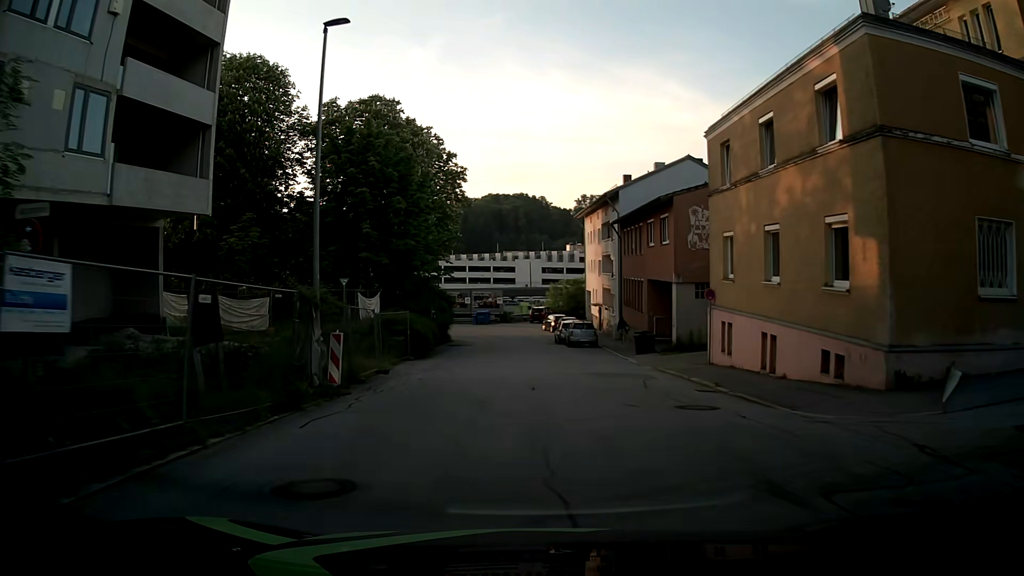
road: residential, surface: asphalt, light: Day
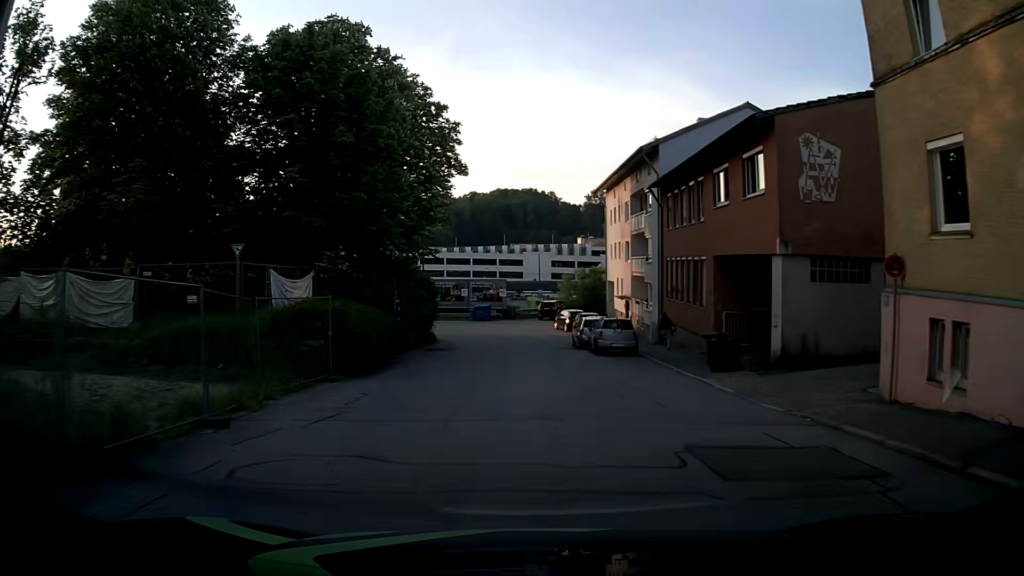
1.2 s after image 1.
(+0.1, +11.9) m; -1°
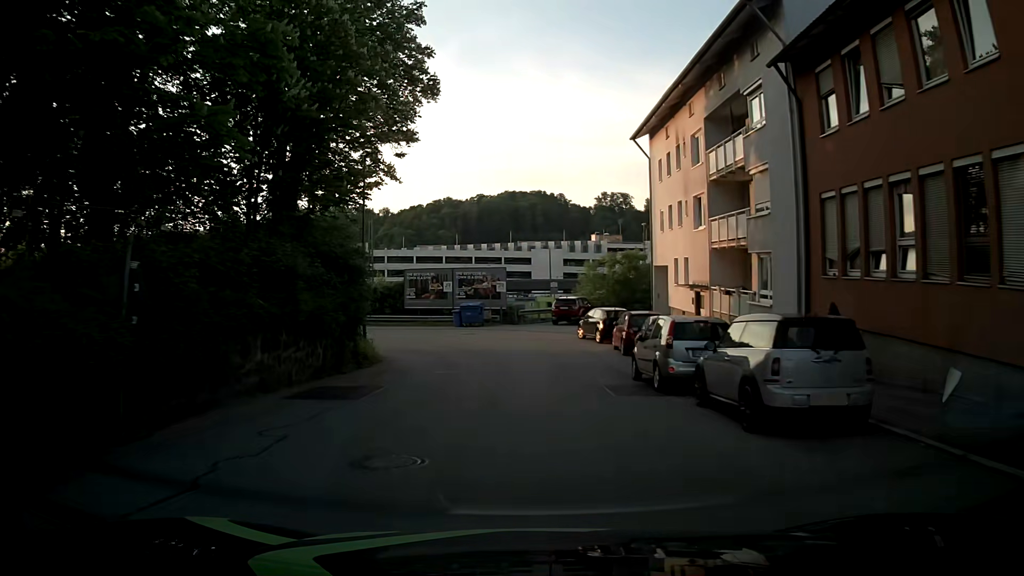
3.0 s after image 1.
(+0.2, +17.8) m; +1°
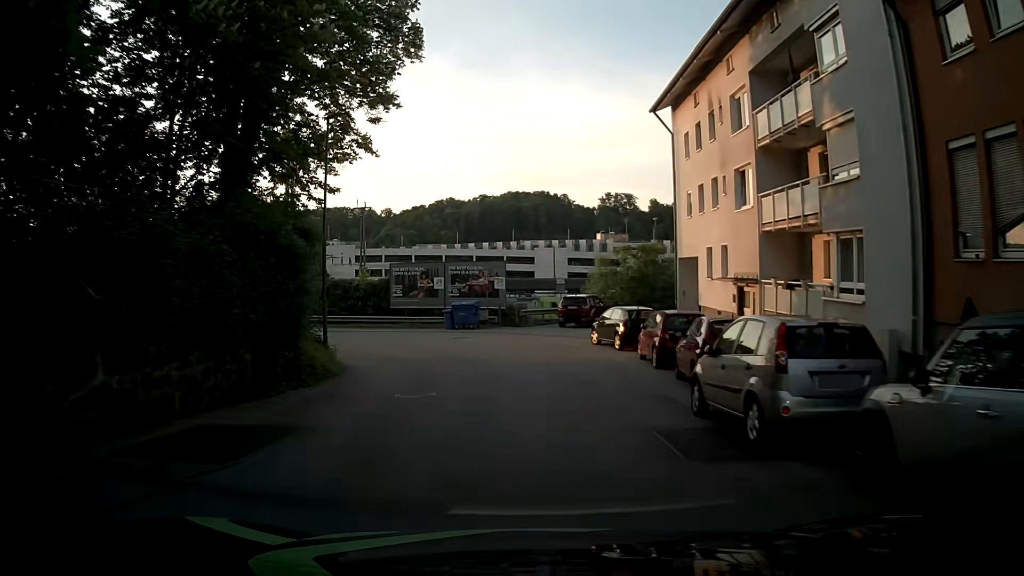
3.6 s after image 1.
(-0.1, +5.6) m; -1°
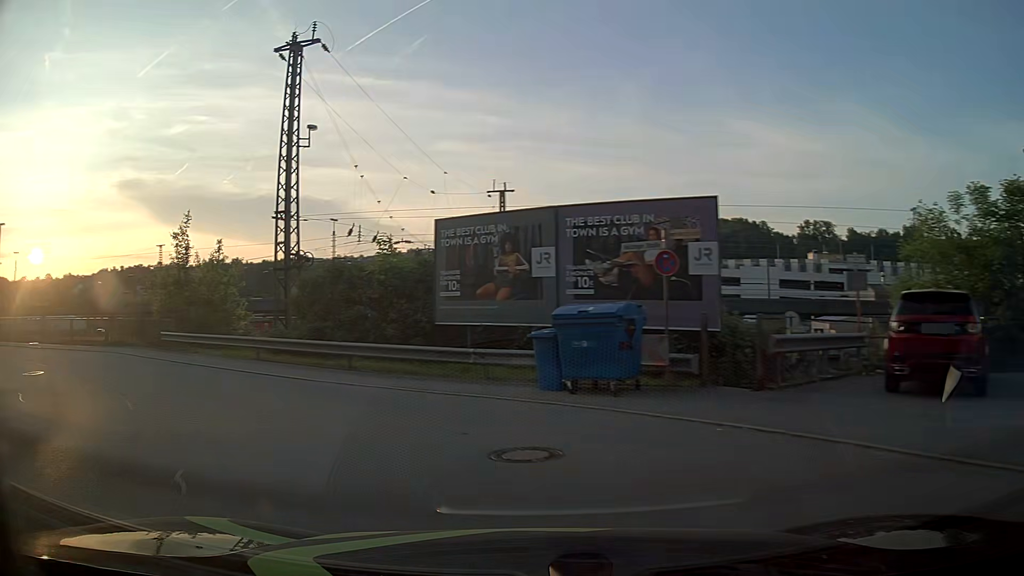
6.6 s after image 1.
(-0.6, +24.0) m; -16°
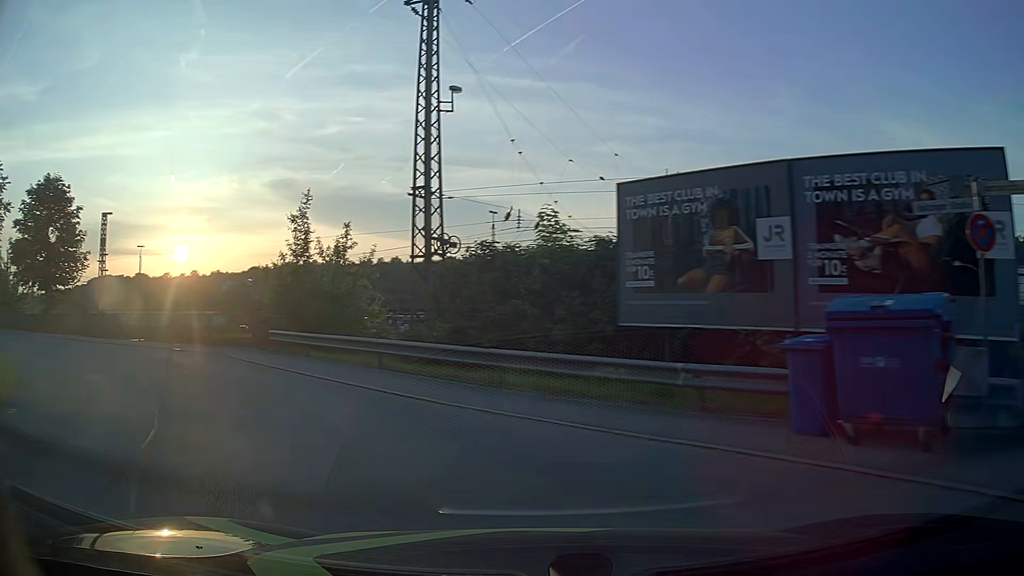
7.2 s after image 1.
(-0.5, +4.5) m; -13°
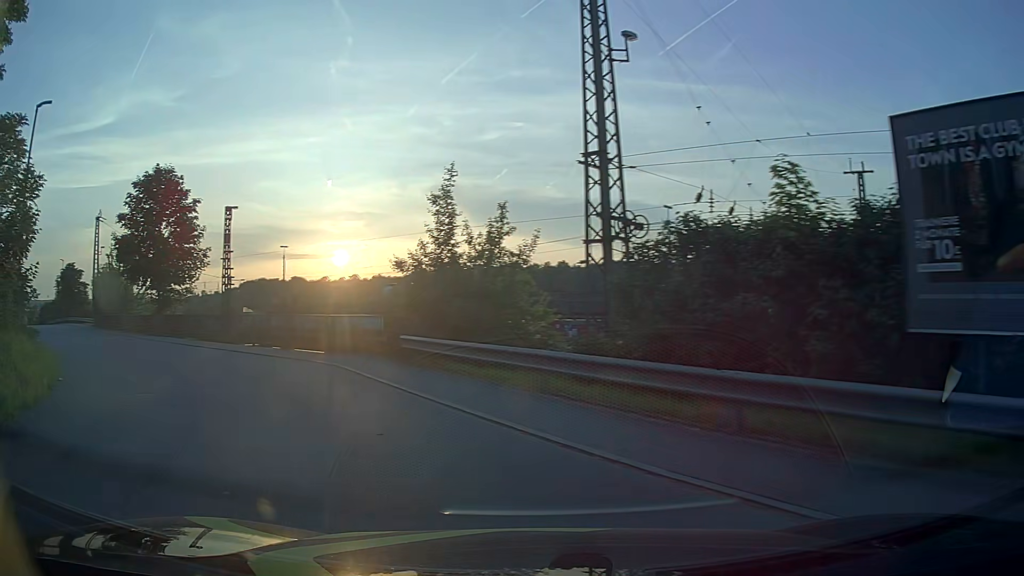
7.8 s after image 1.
(-0.6, +4.6) m; -15°
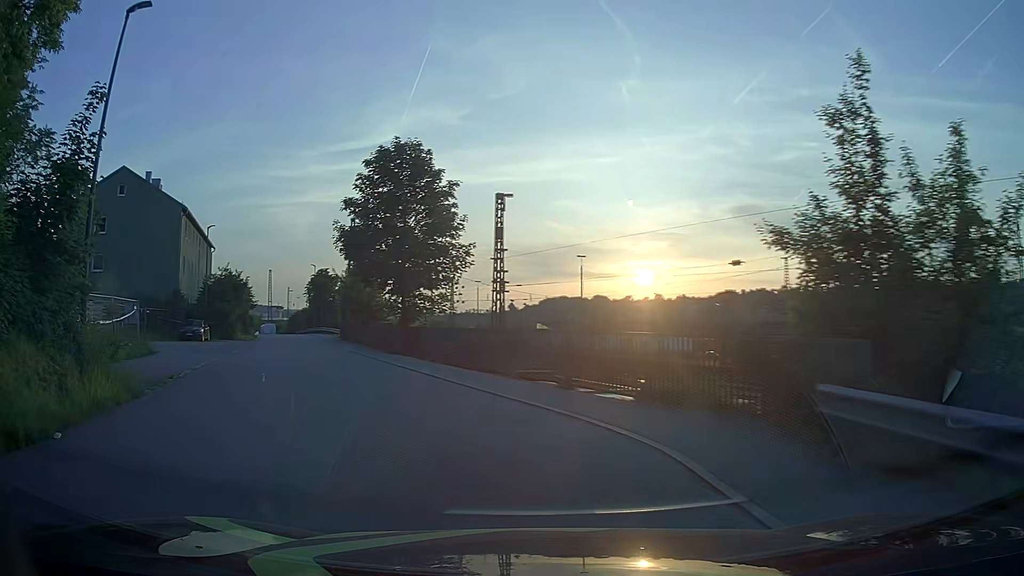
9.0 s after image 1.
(-2.3, +9.5) m; -26°
(-2, +10) (-5, +19) (-8, +29) (-12, +38) (-16, +47) (-19, +57) (-23, +66) (-28, +74) (-37, +79) (-47, +82) m
